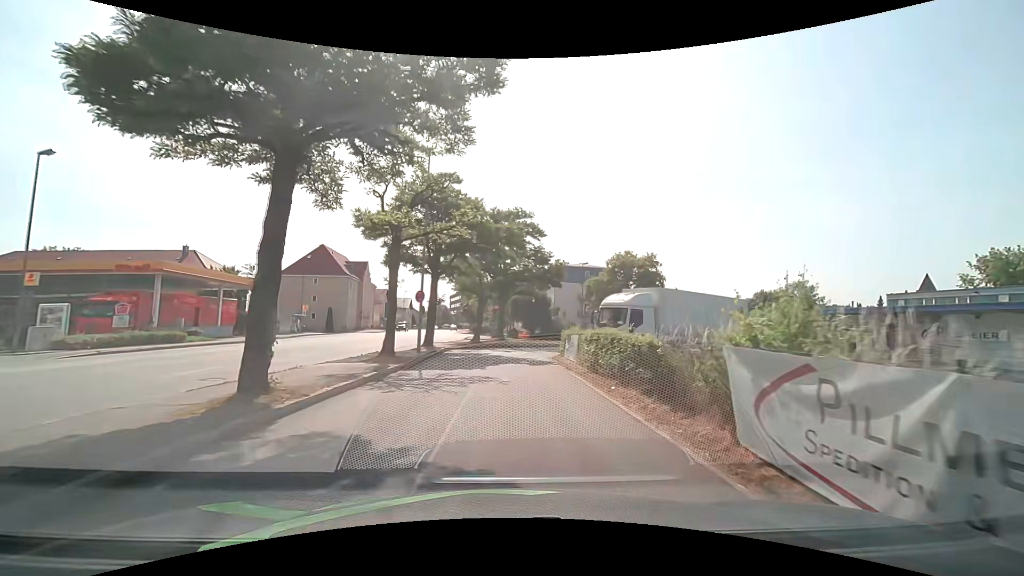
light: Day
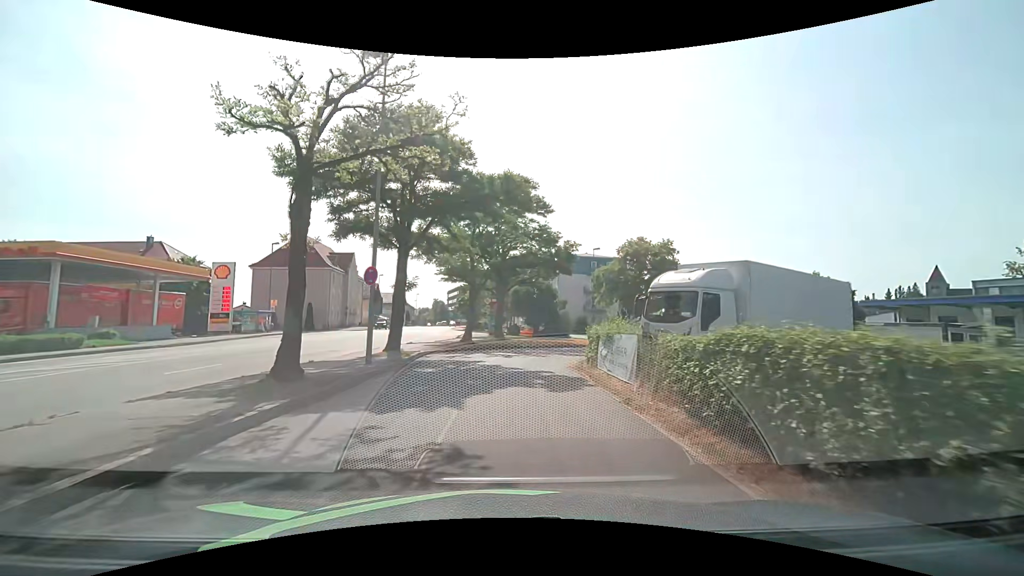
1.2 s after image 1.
(0.0, +8.5) m; 0°
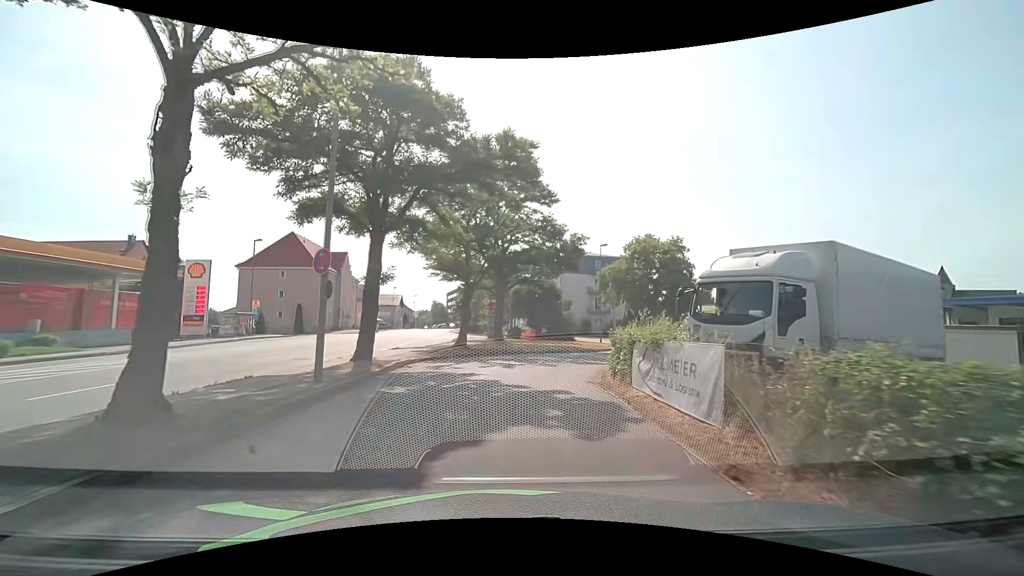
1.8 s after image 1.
(0.0, +4.0) m; 0°
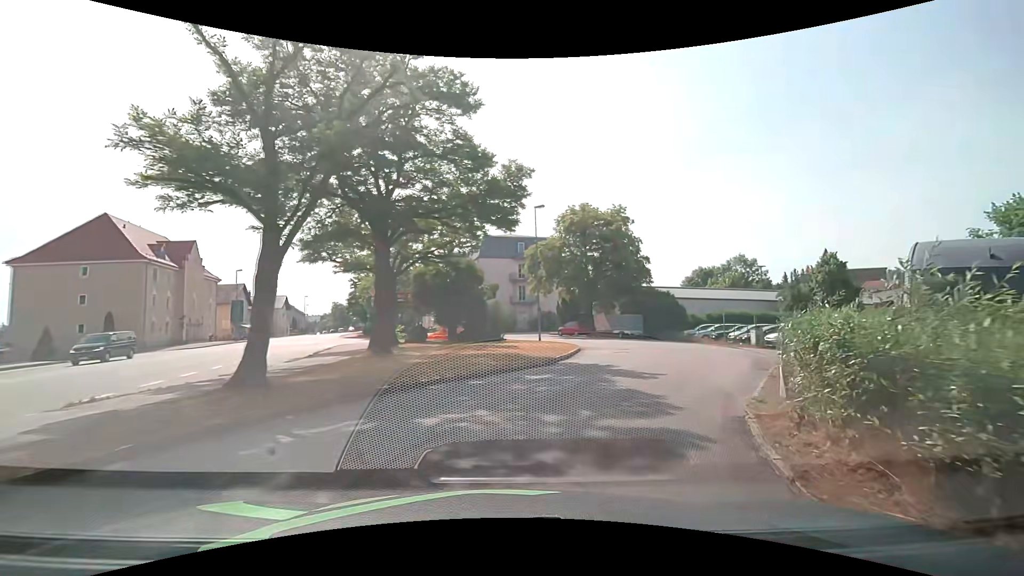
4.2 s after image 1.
(+0.7, +15.2) m; +10°
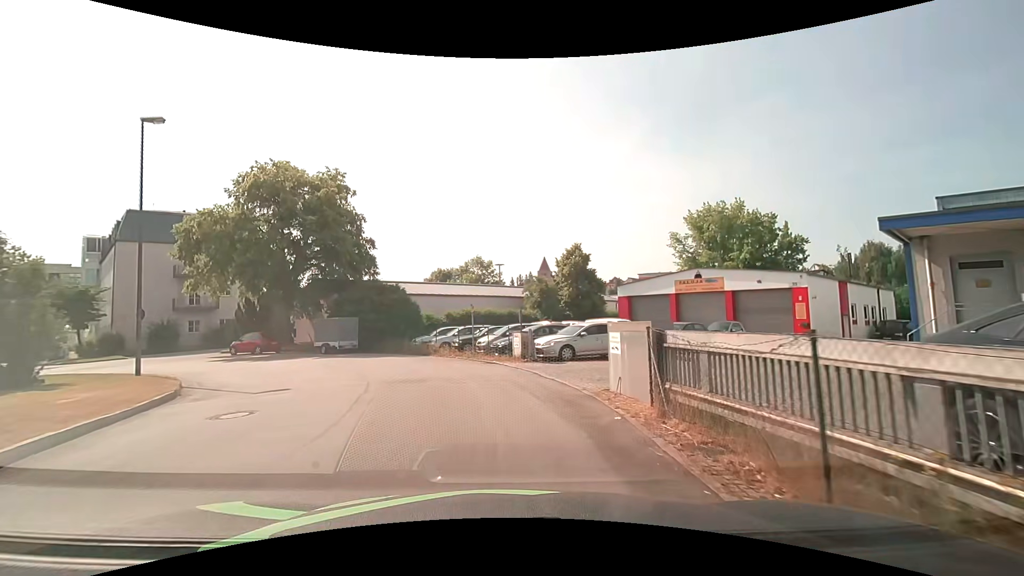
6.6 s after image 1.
(+4.2, +13.9) m; +29°
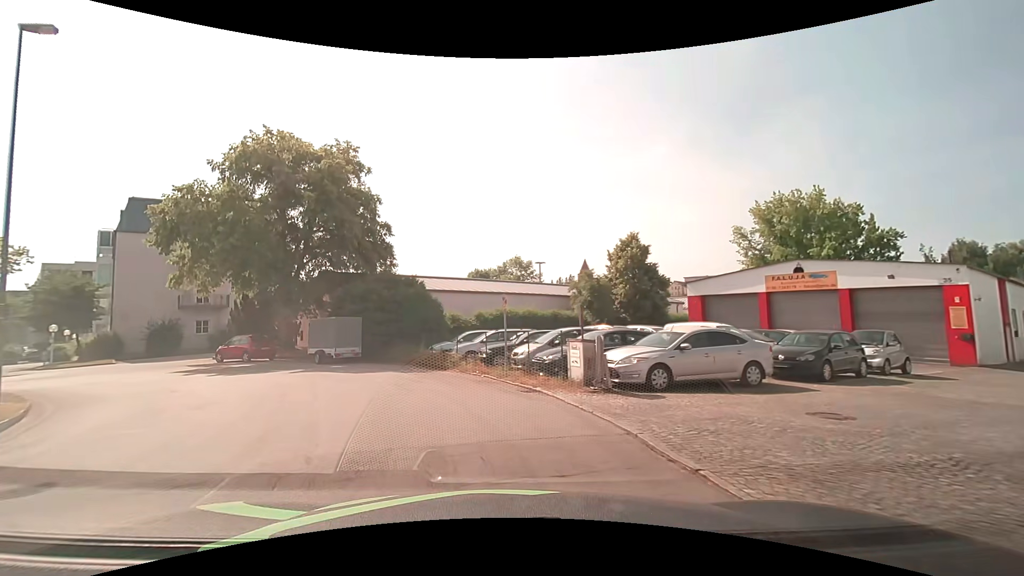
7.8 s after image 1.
(-0.2, +7.5) m; -3°
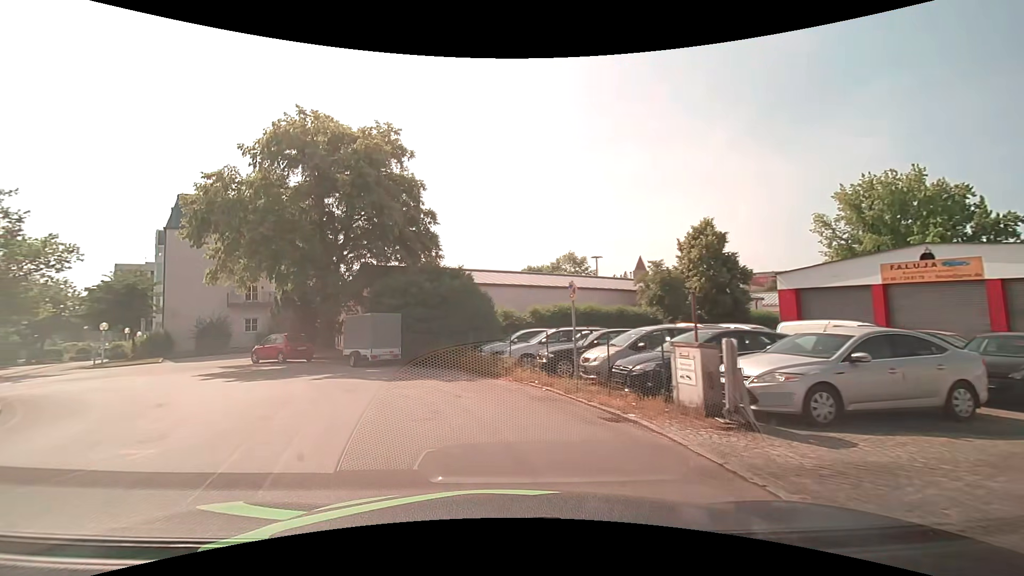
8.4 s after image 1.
(-0.2, +3.7) m; -7°
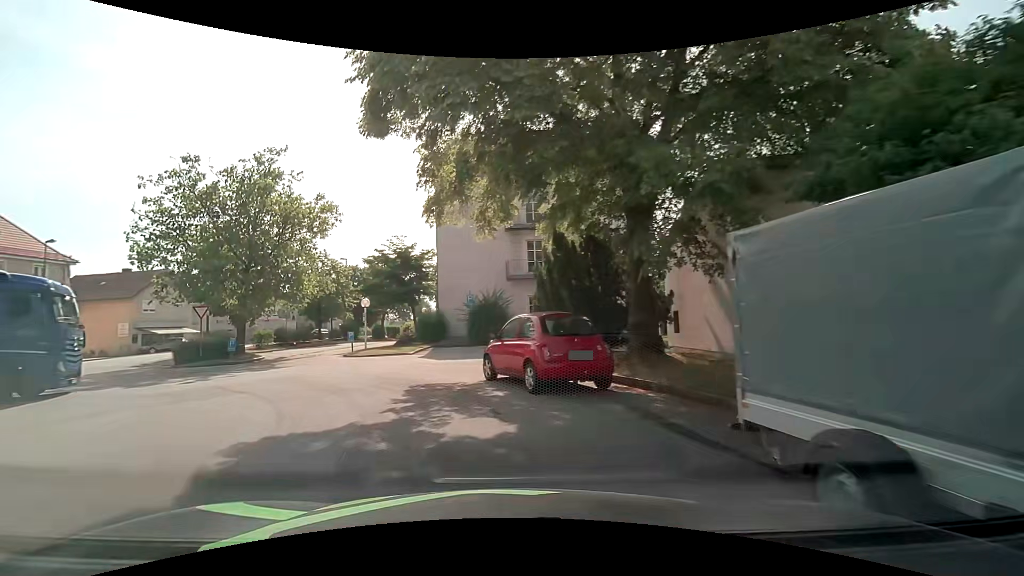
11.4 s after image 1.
(-5.5, +17.4) m; -35°
(-2, +10) (-7, +18) (-16, +22) (-26, +21) (-32, +14) (-34, +4) (-35, -6) (-36, -16) (-37, -26) (-38, -36) m
